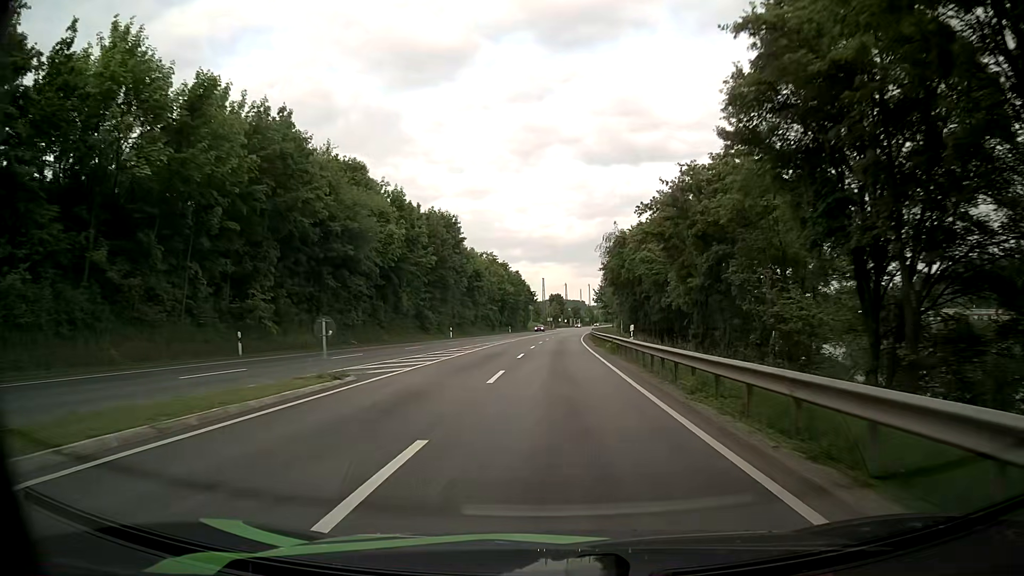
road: primary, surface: asphalt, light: Day
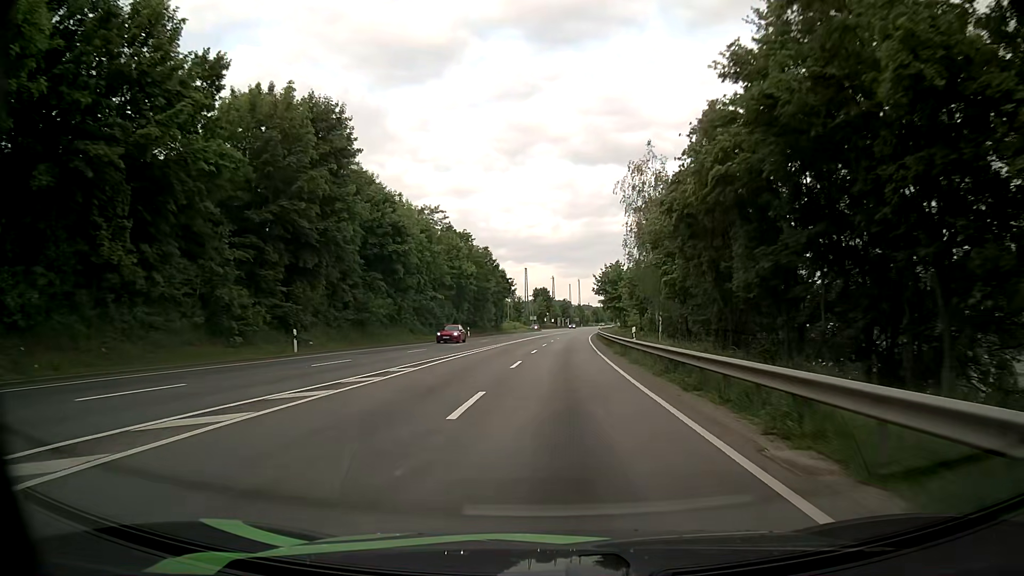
(+0.3, +42.2) m; +1°
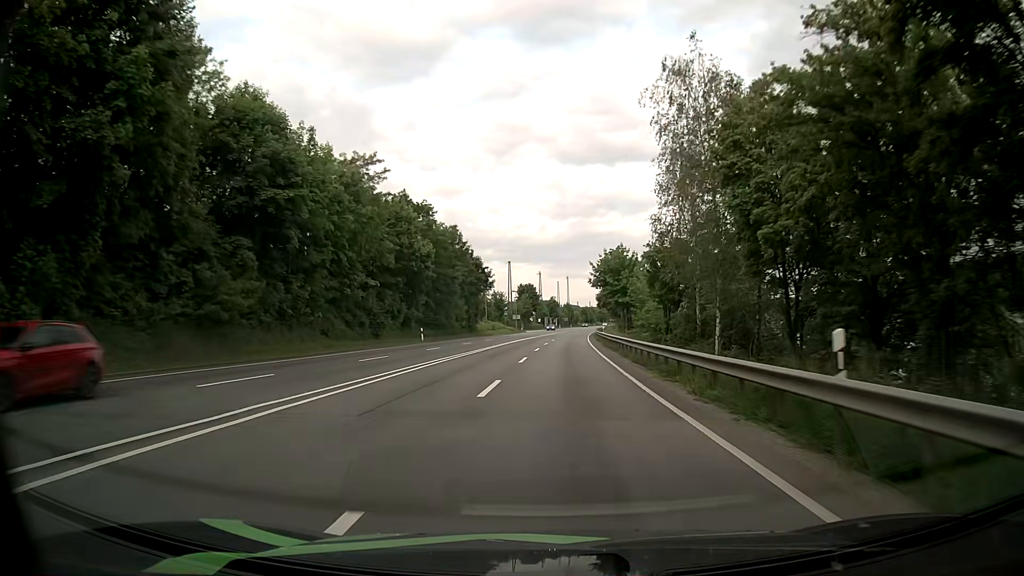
(+0.2, +20.9) m; +1°
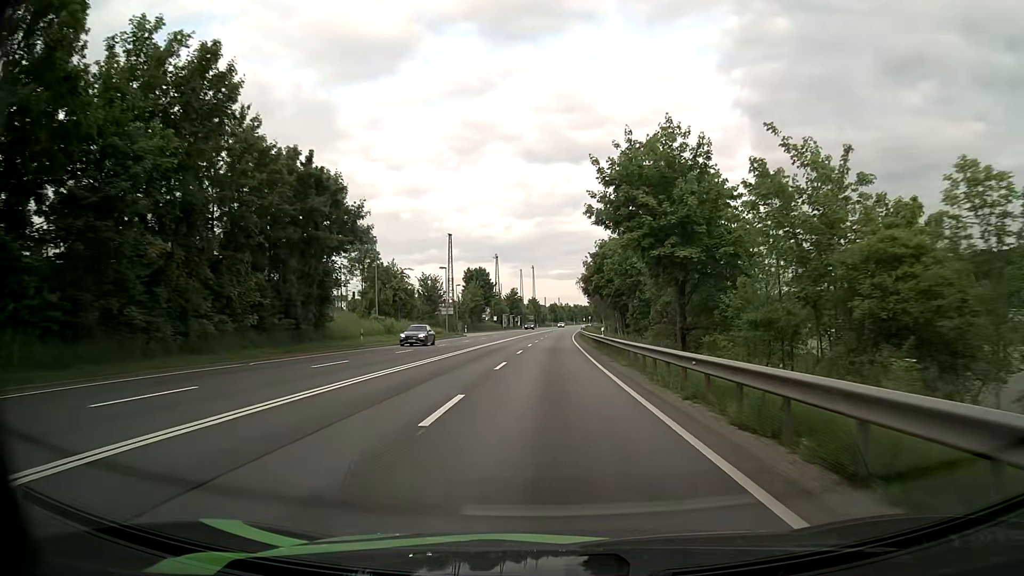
(+1.3, +51.9) m; +3°
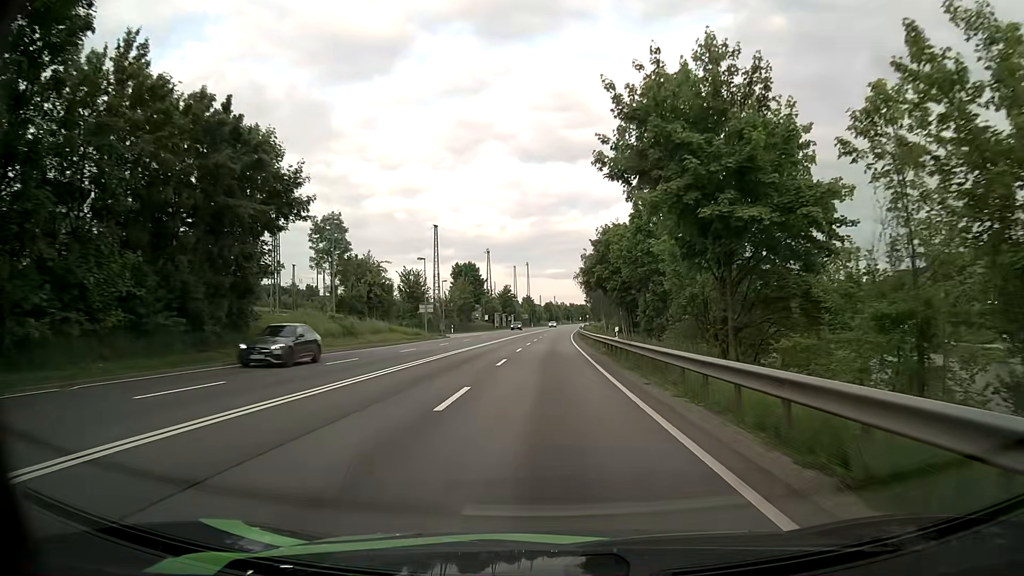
(+0.1, +10.3) m; +1°
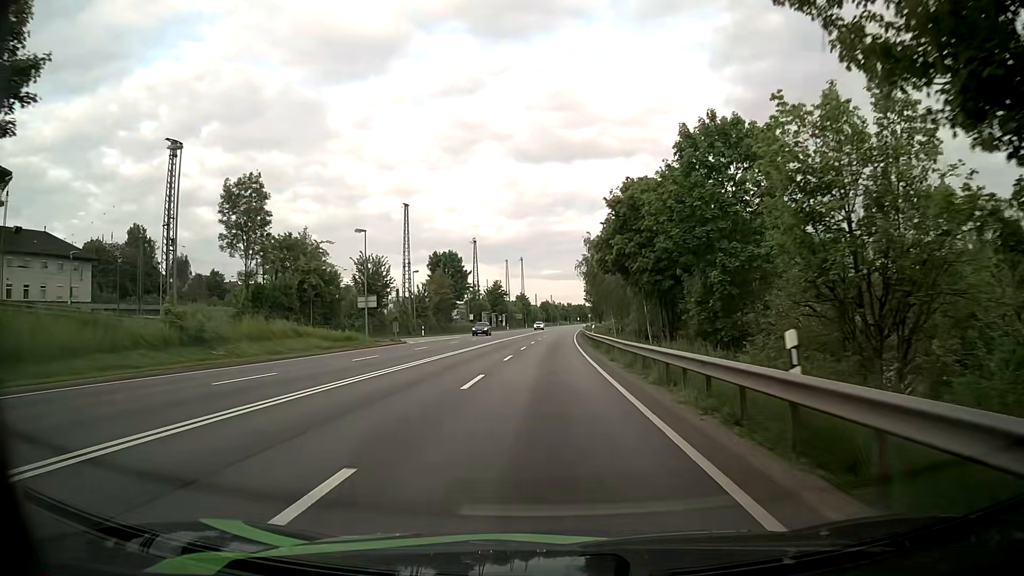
(0.0, +20.6) m; 0°
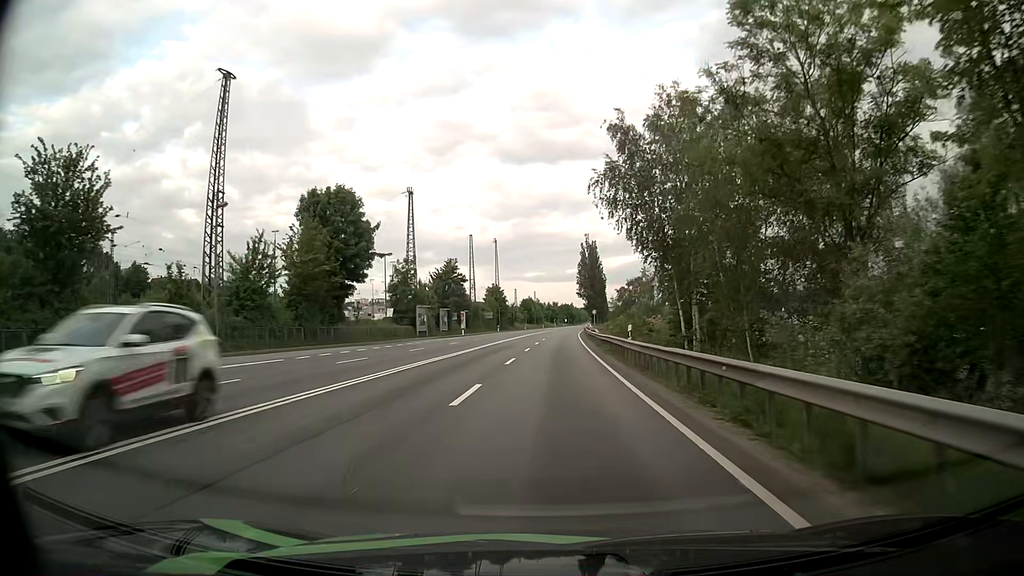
(+0.3, +51.0) m; +2°
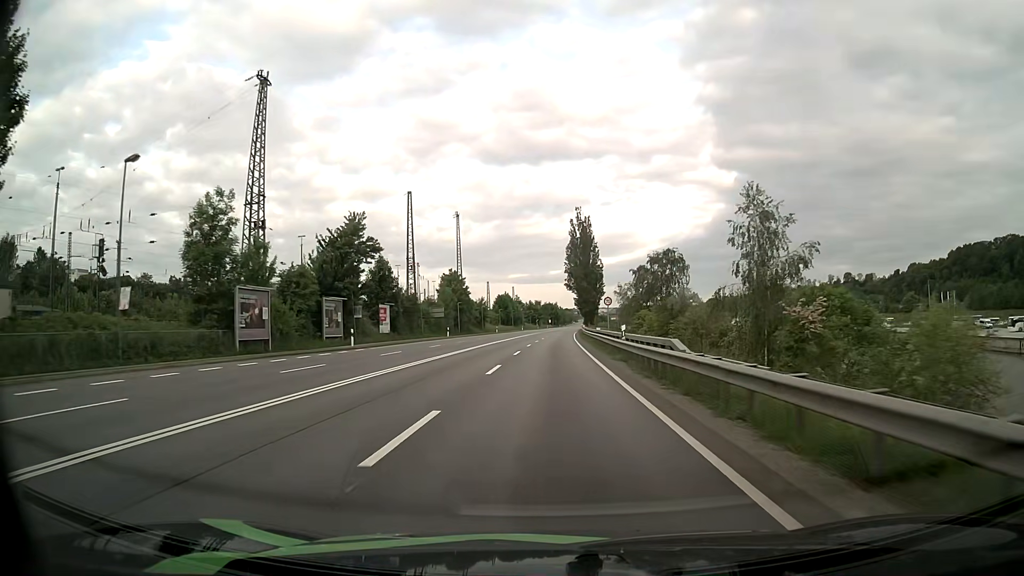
(+0.2, +41.1) m; +1°
(0, +10) (0, +20) (0, +30) (0, +40) (0, +50) (+1, +60) (+1, +70) (+1, +80) (+1, +90) (+2, +100) m
